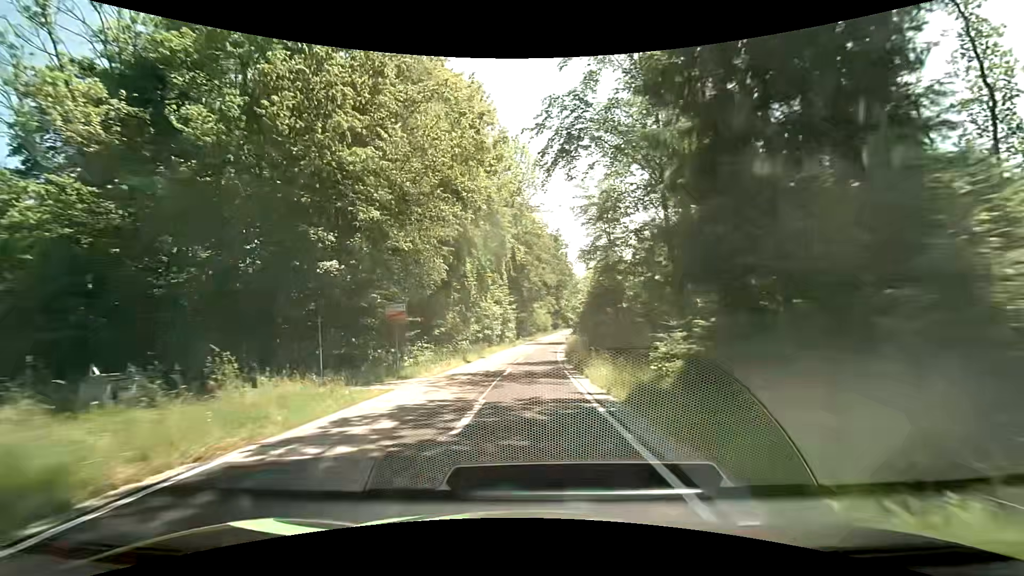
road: tertiary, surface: asphalt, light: Day
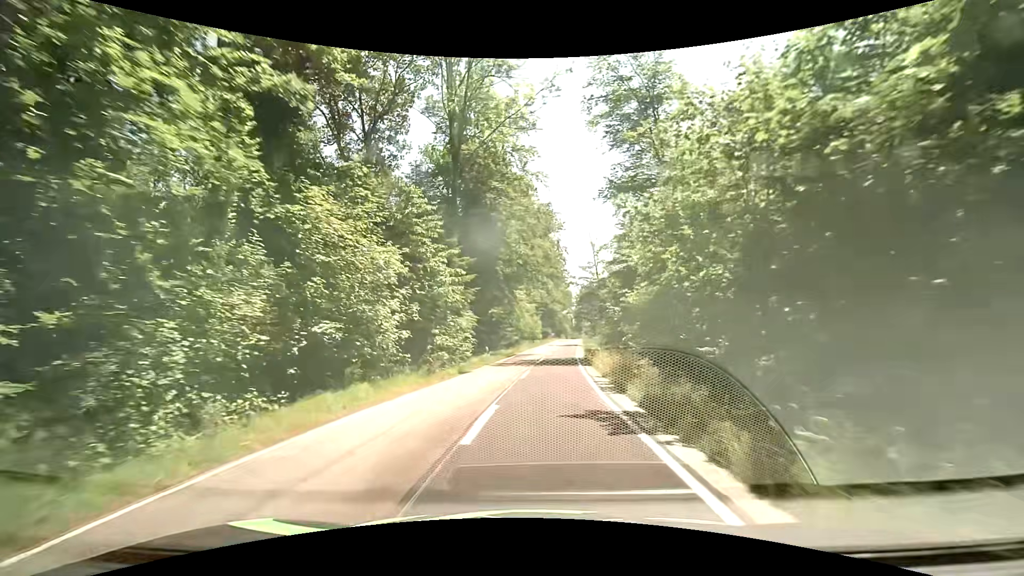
(+0.4, +35.3) m; +2°
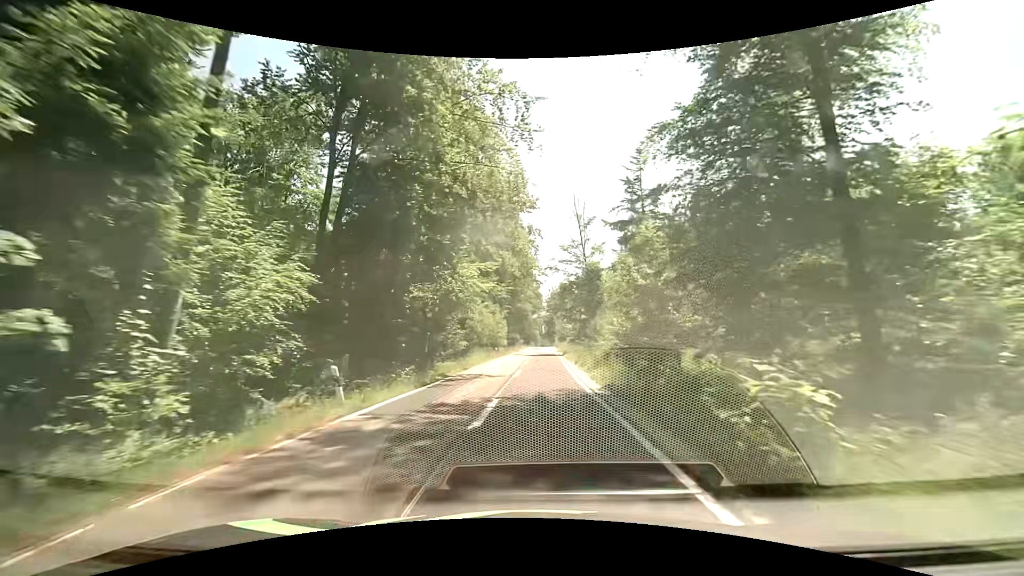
(+0.5, +21.9) m; +4°
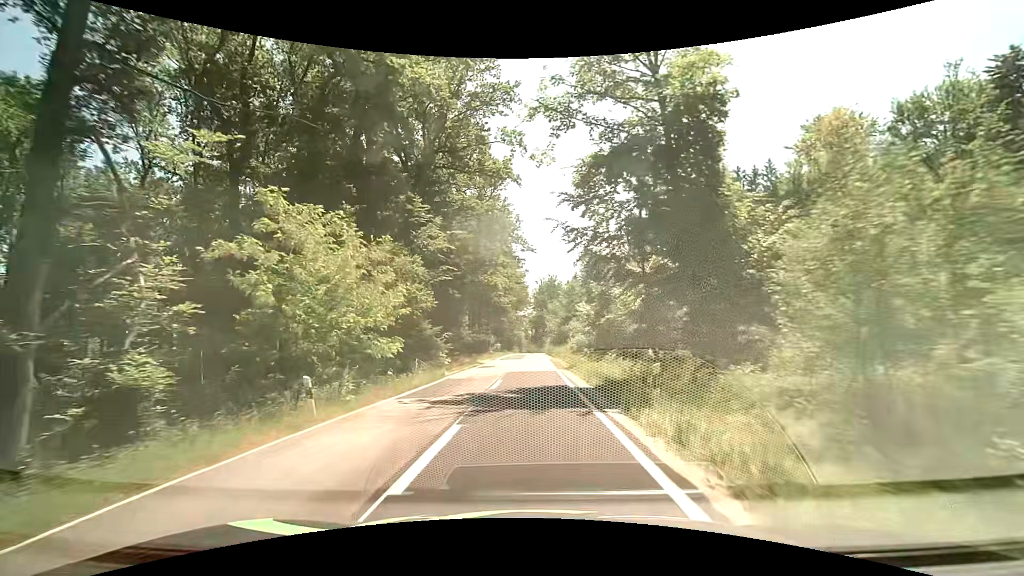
(+0.6, +38.0) m; +1°
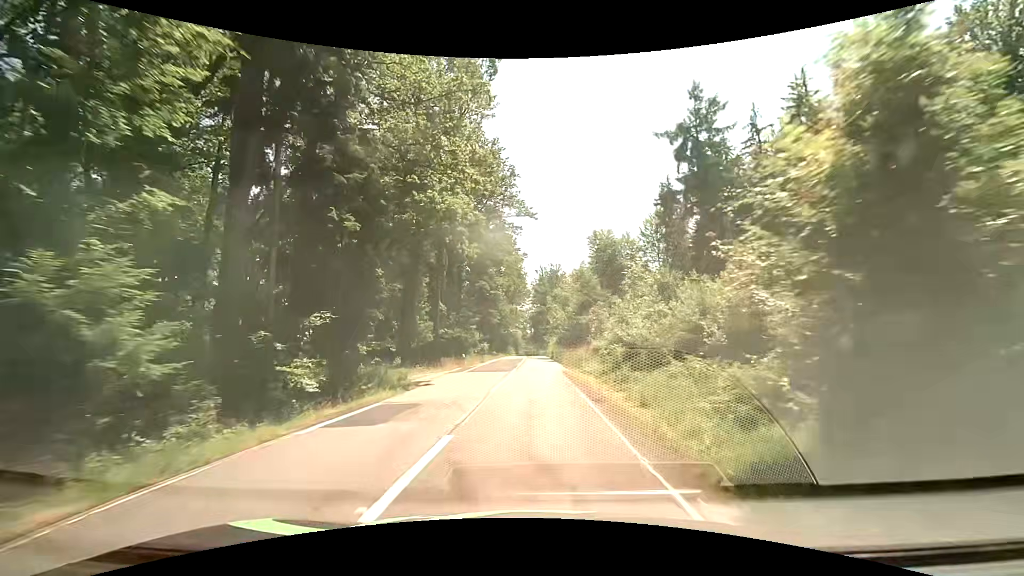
(+0.1, +23.8) m; +1°
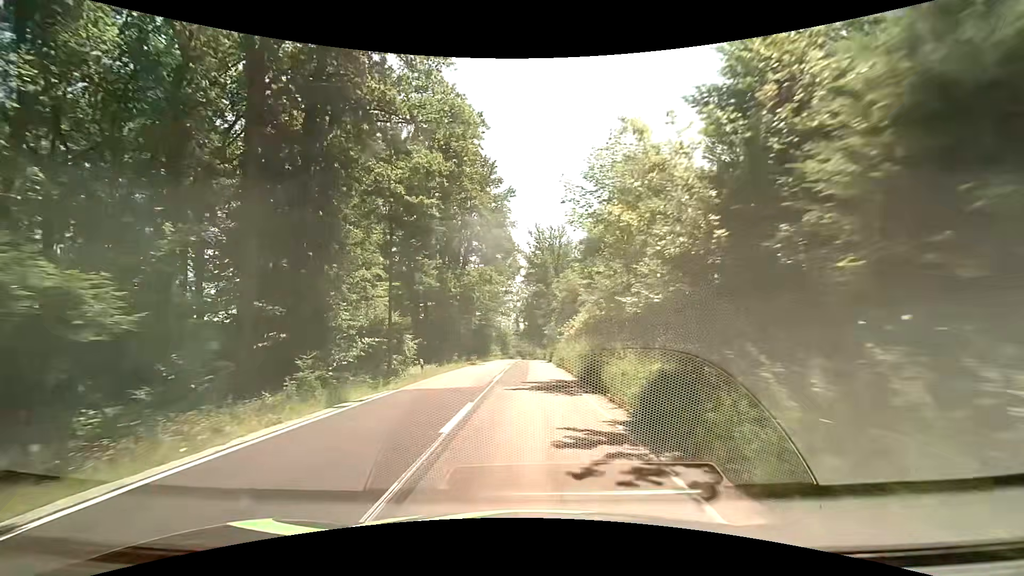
(+0.2, +41.8) m; 0°
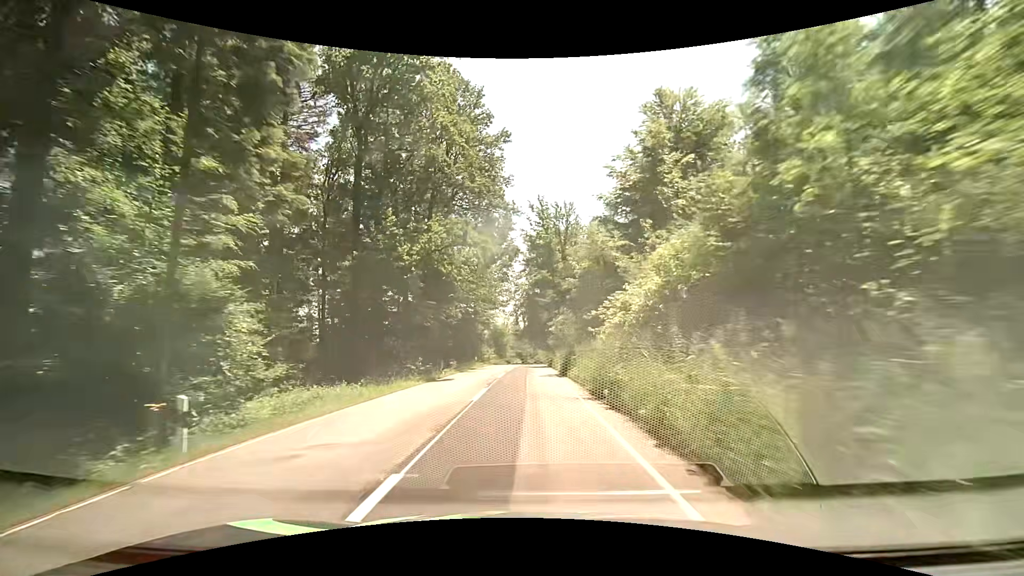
(+0.1, +17.2) m; 0°
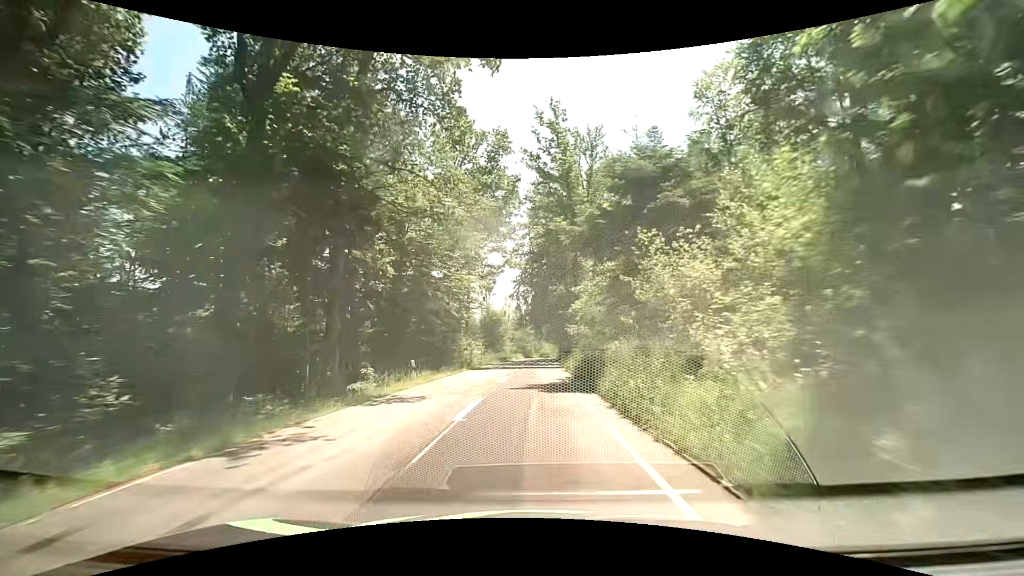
(-0.1, +26.0) m; 0°
(0, +10) (0, +20) (0, +30) (0, +40) (0, +50) (0, +60) (0, +70) (+1, +80) (+1, +90) (+1, +100) m
